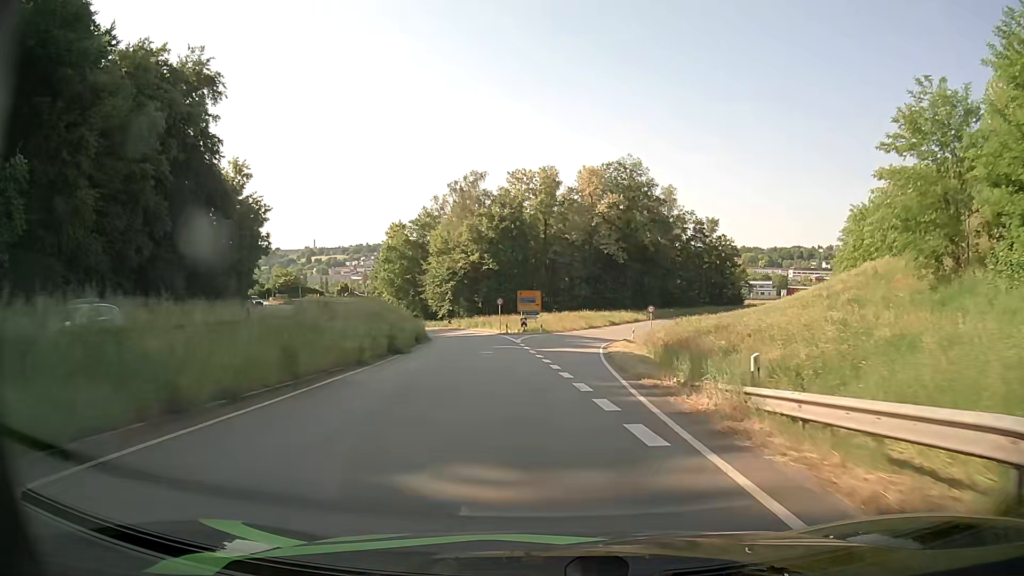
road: primary_link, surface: asphalt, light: Day
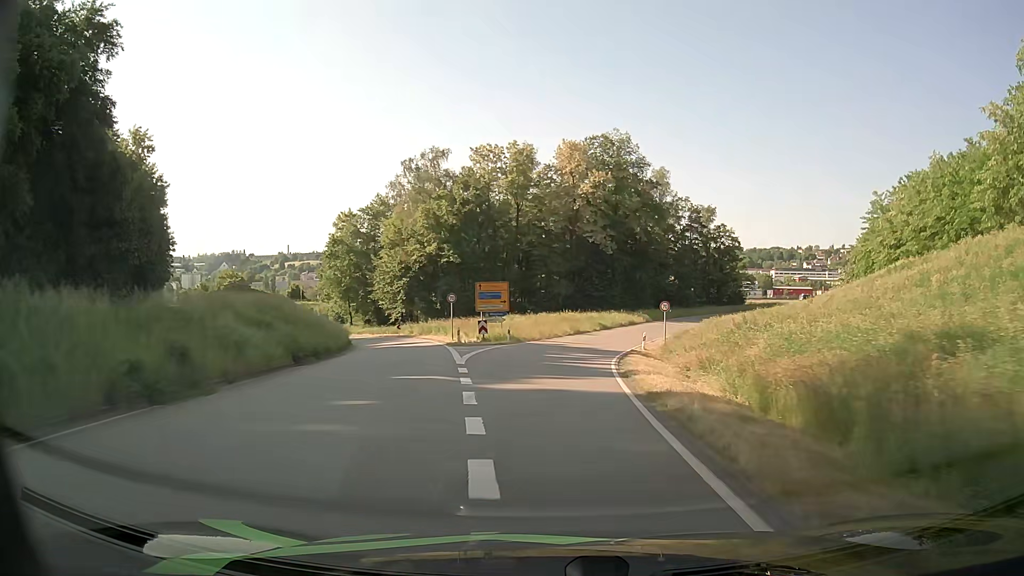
(+0.4, +17.3) m; +2°
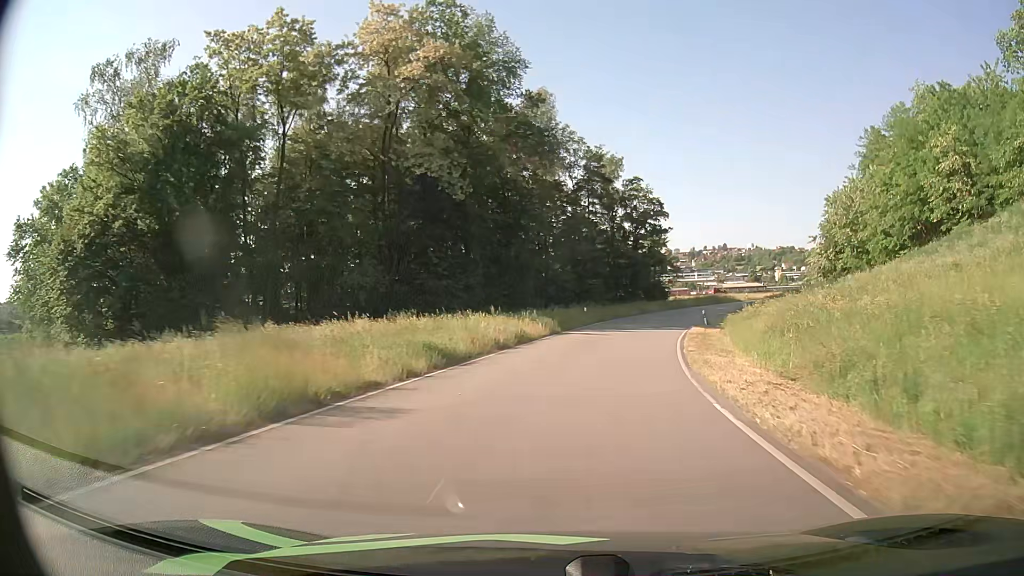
(+3.6, +42.5) m; +12°
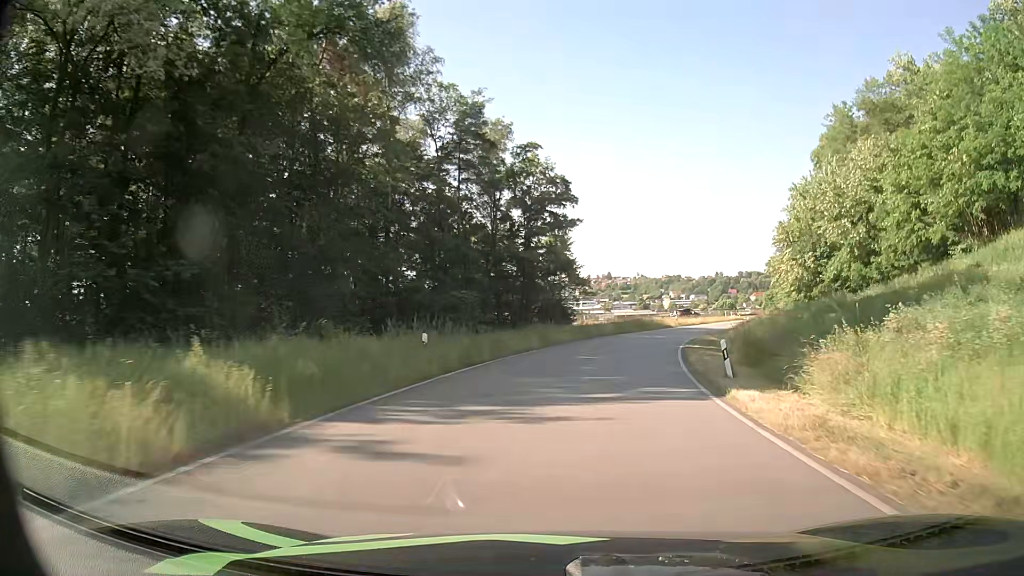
(+2.1, +24.9) m; +10°
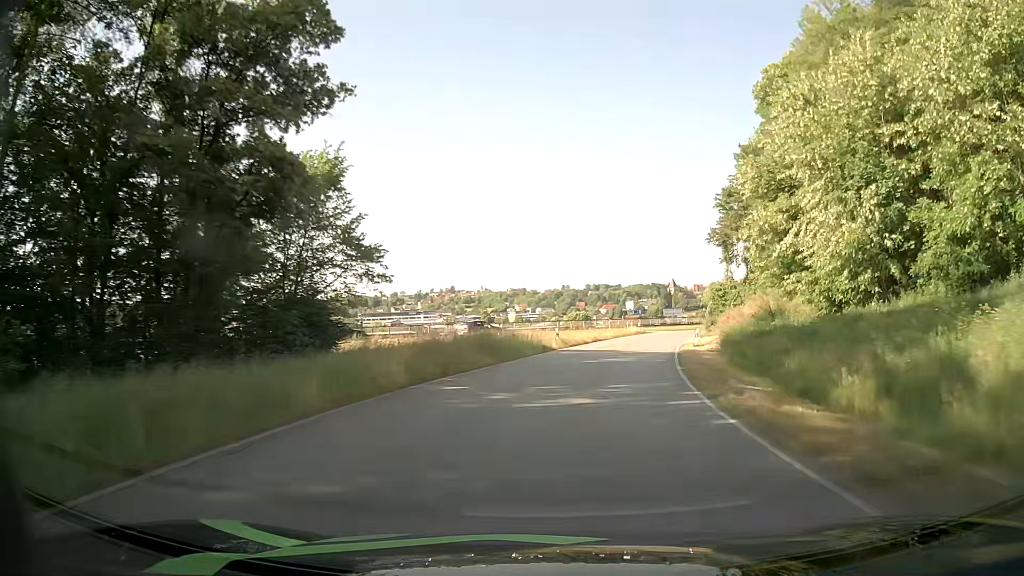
(+4.1, +32.8) m; +13°
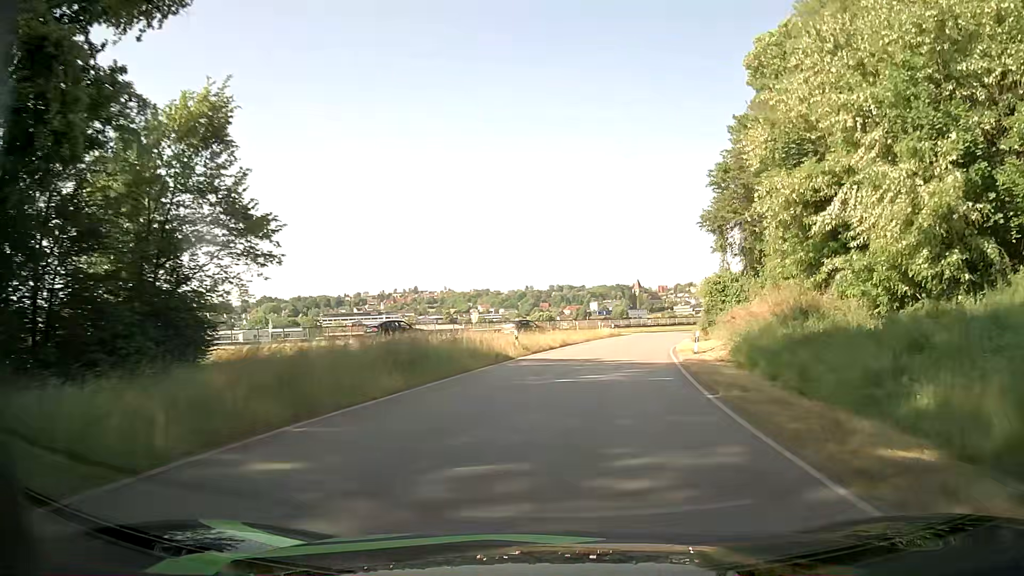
(+0.2, +8.2) m; +3°
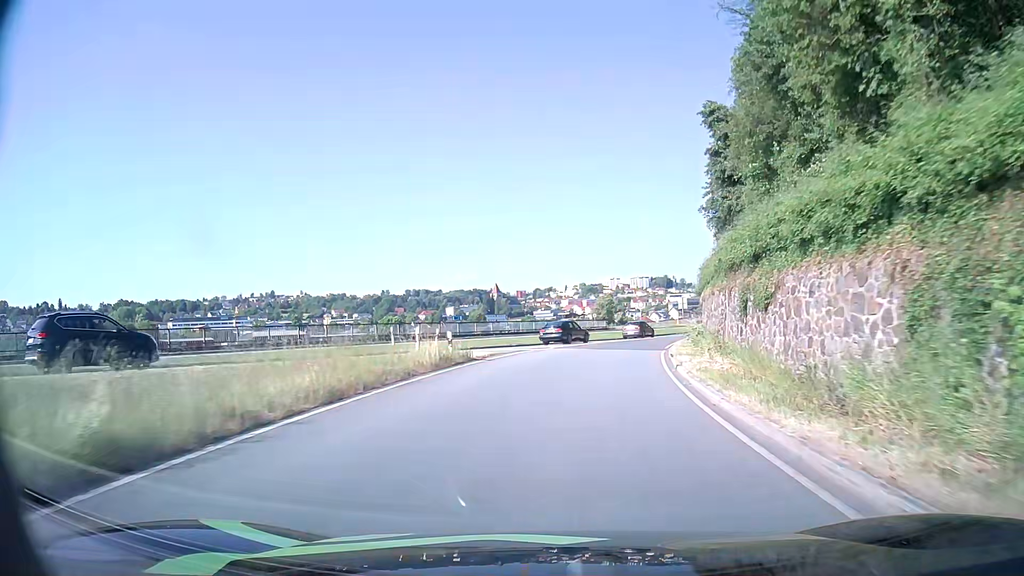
(+3.5, +31.8) m; +13°
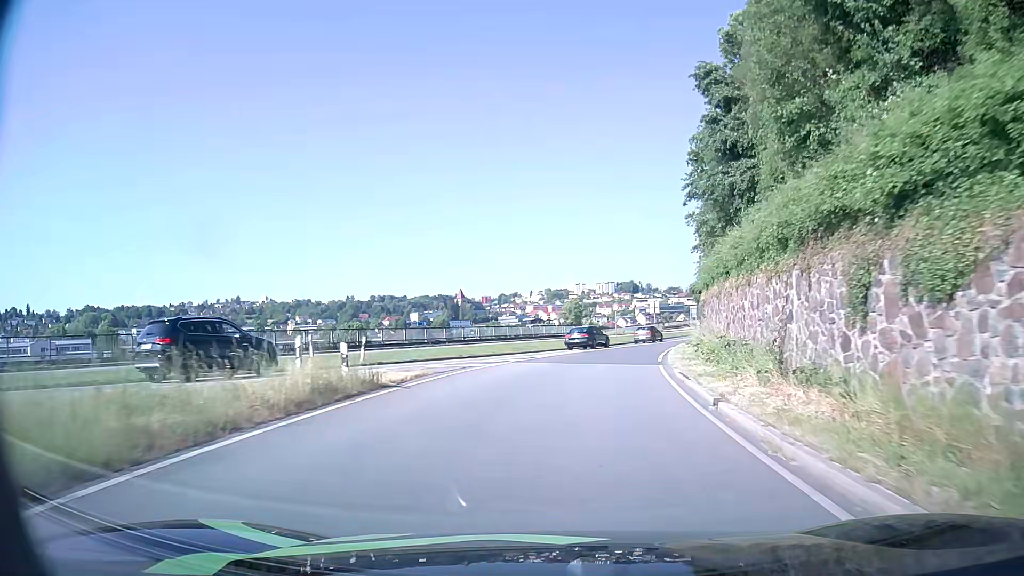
(+0.2, +7.8) m; +2°
(0, +10) (+1, +20) (+3, +30) (+5, +40) (+8, +49) (+12, +58) (+16, +68) (+19, +77) (+24, +86) (+28, +95) m
